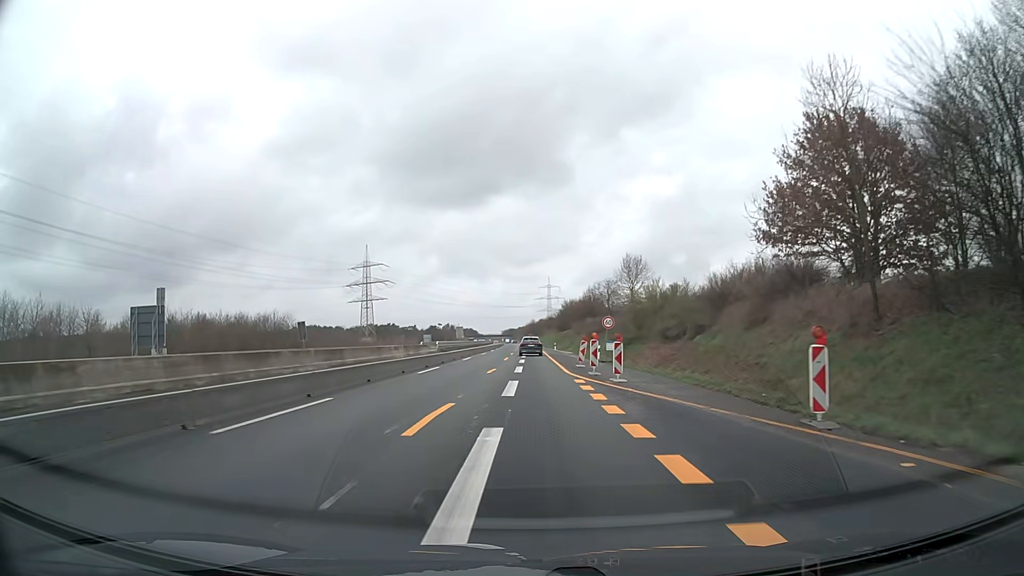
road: motorway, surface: asphalt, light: Day
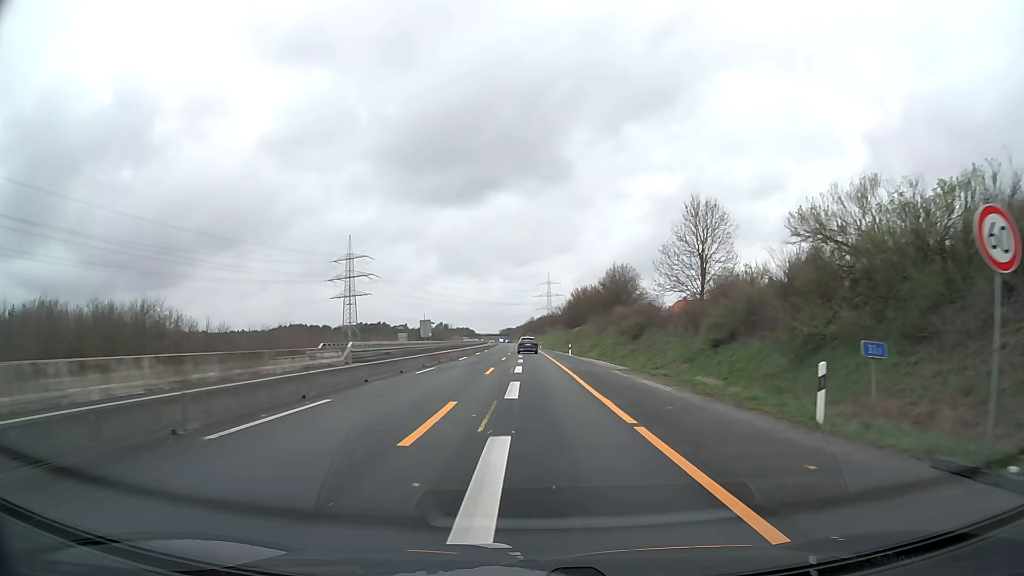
(-0.1, +36.7) m; 0°
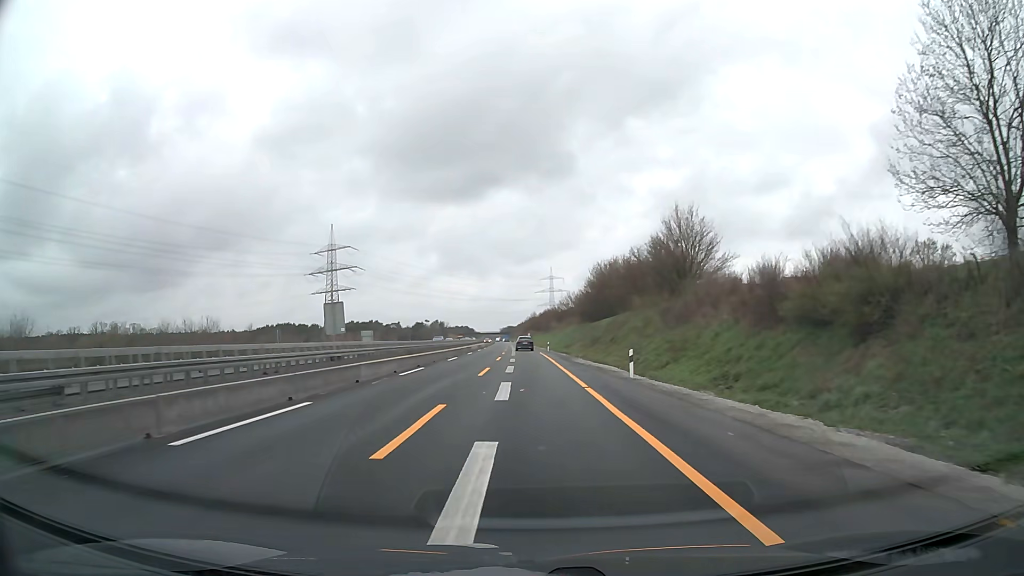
(0.0, +36.7) m; 0°
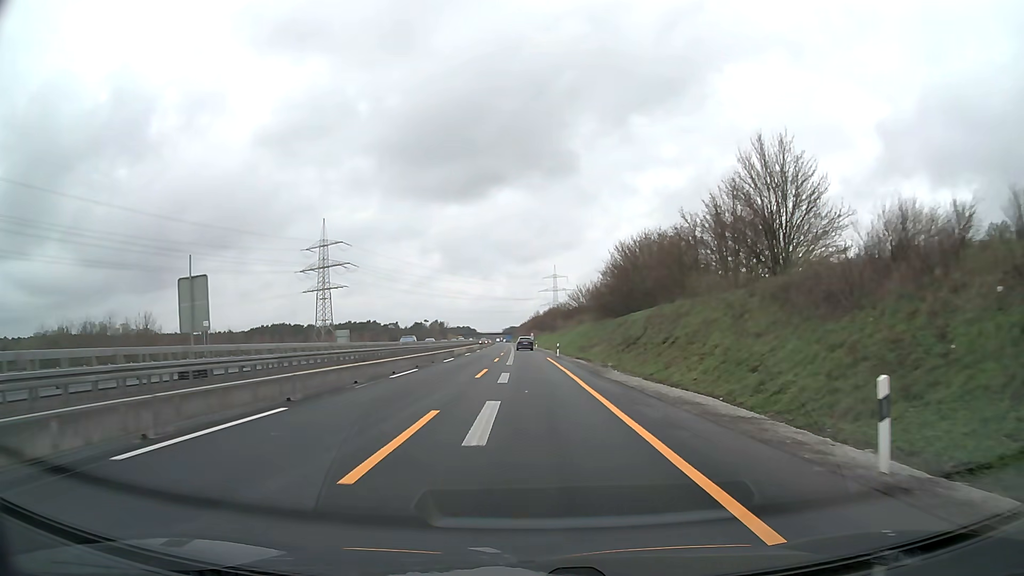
(-0.1, +18.3) m; 0°
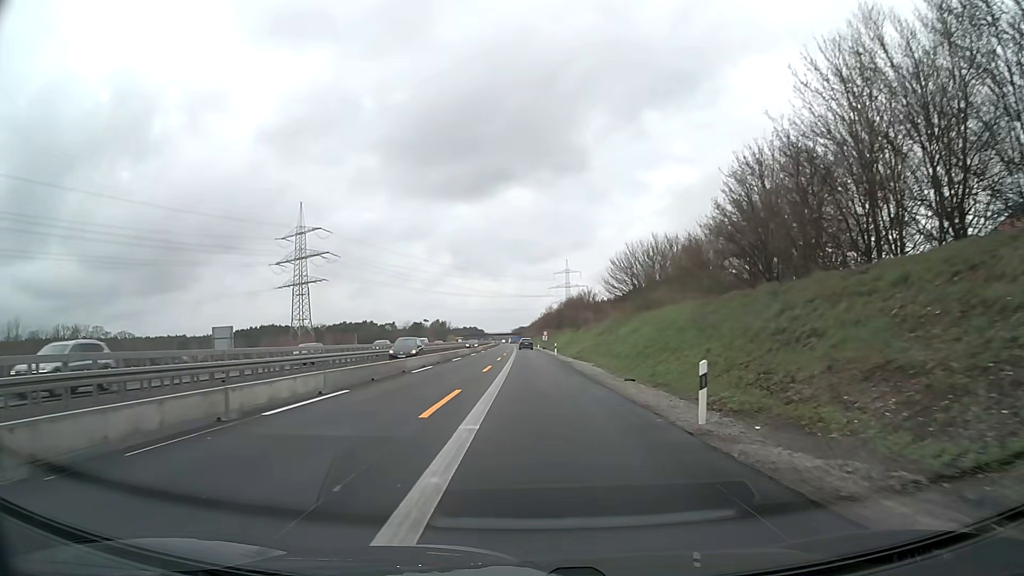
(-0.2, +45.7) m; -1°
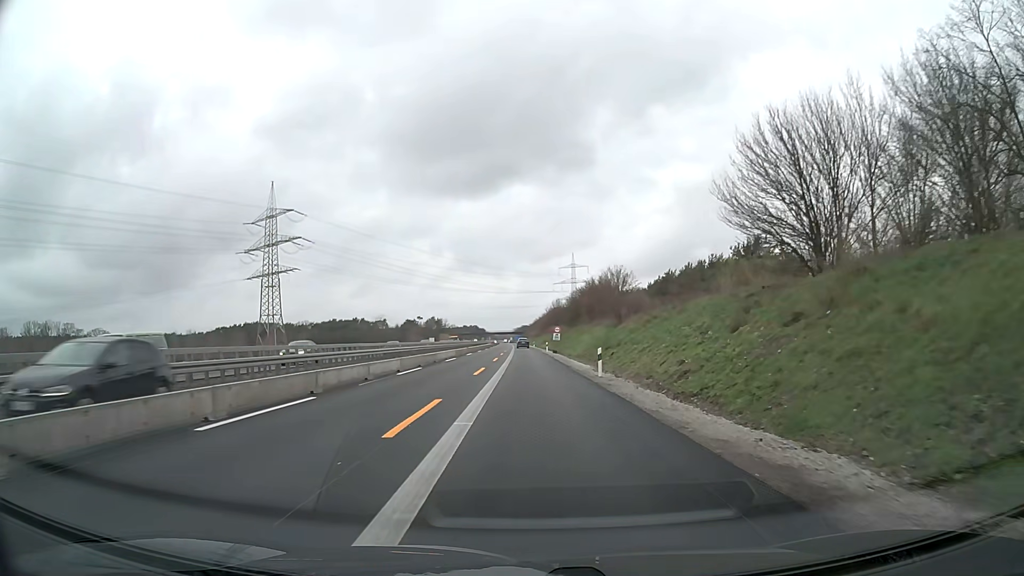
(-0.1, +36.5) m; 0°
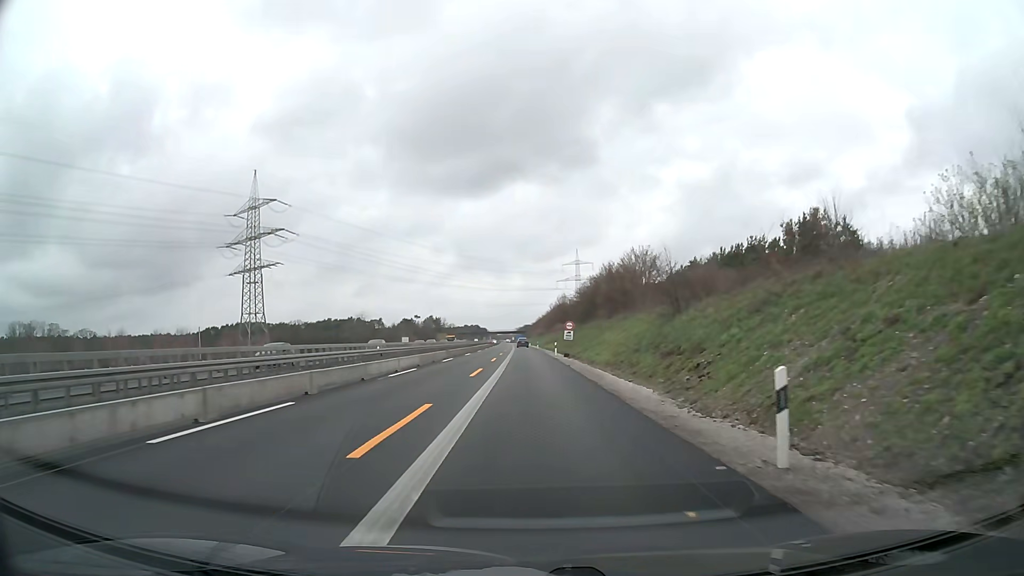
(0.0, +18.4) m; 0°
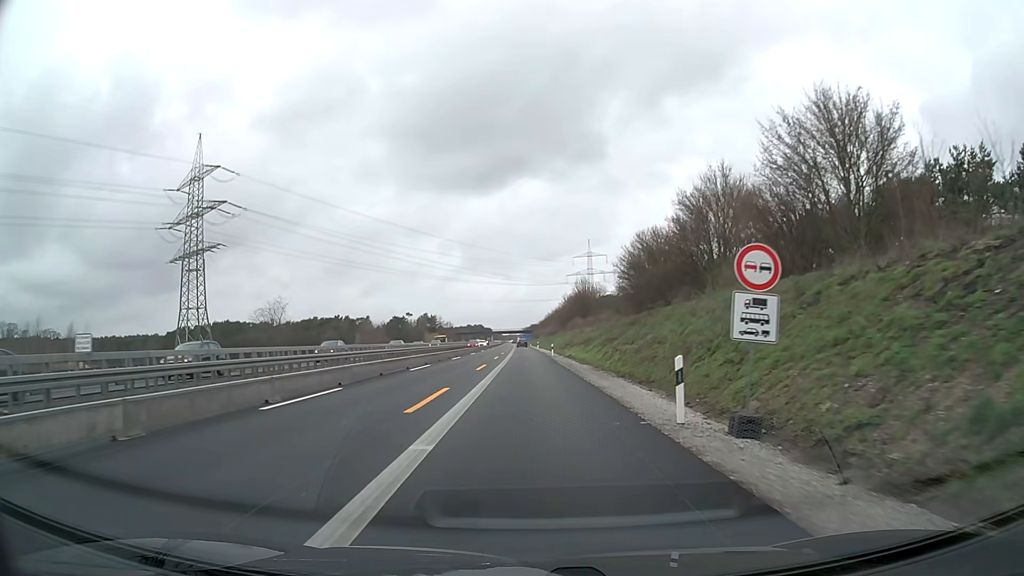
(0.0, +46.3) m; 0°
(0, +10) (0, +20) (0, +30) (0, +40) (-1, +50) (-1, +60) (-1, +70) (-1, +80) (-1, +90) (-1, +100) m
